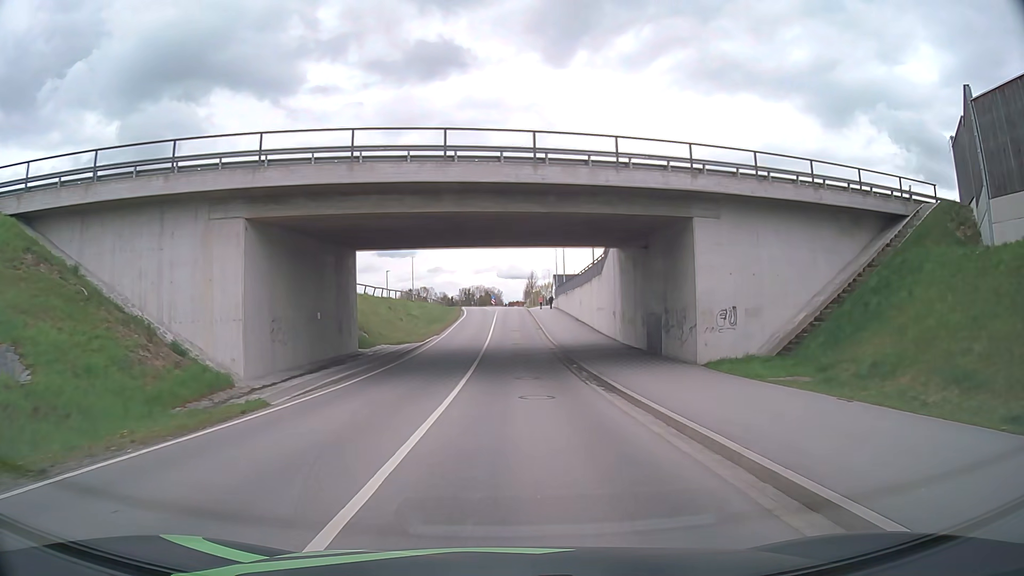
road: unclassified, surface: asphalt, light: Day
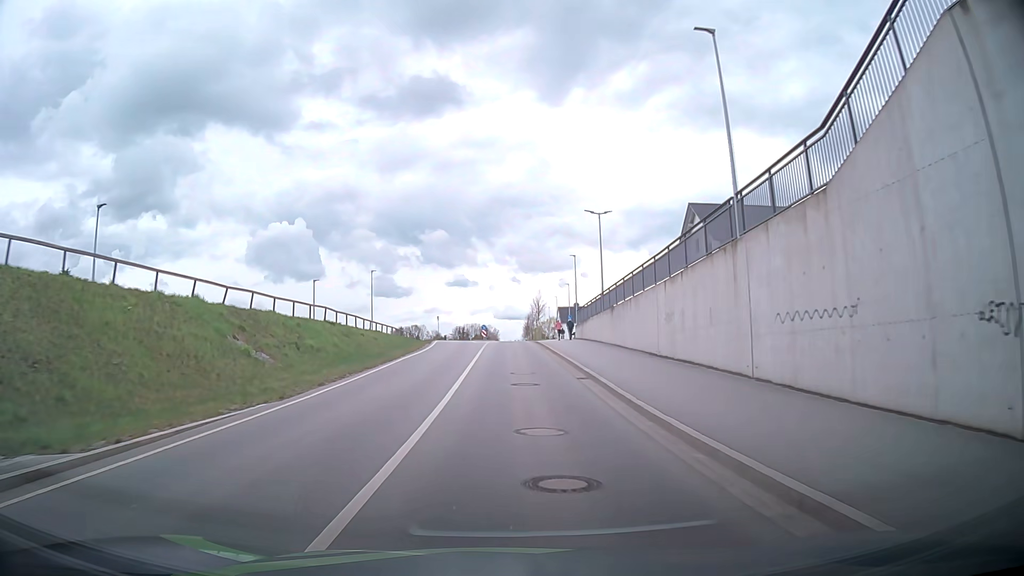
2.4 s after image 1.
(+0.5, +31.0) m; +2°
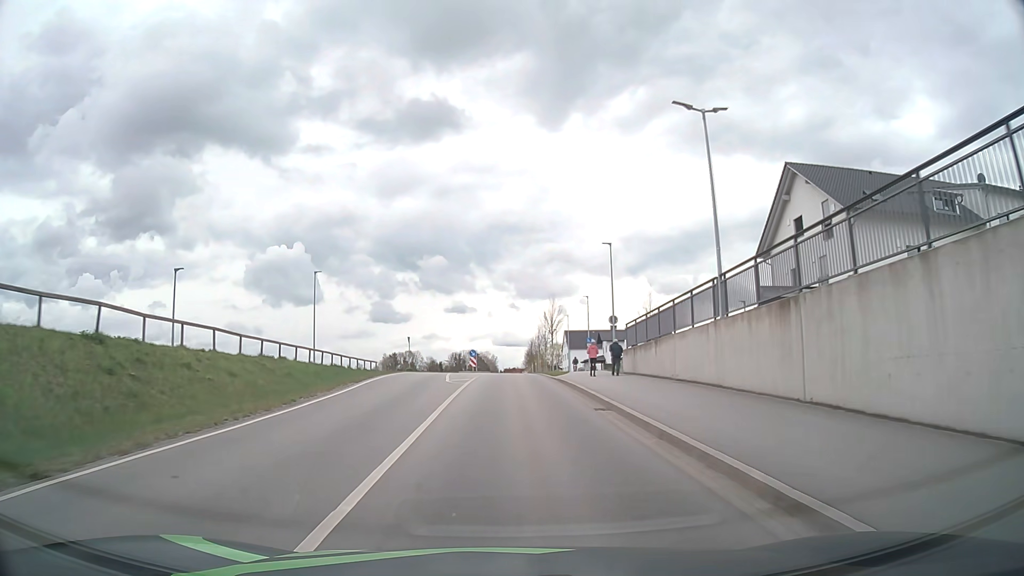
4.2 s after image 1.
(-0.5, +23.3) m; -2°
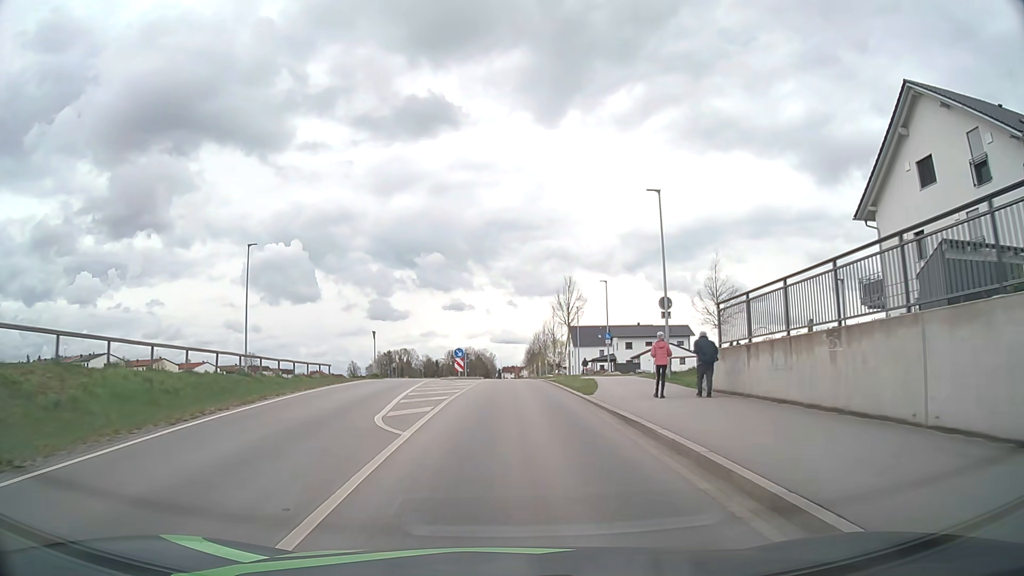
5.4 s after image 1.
(+0.1, +14.4) m; 0°
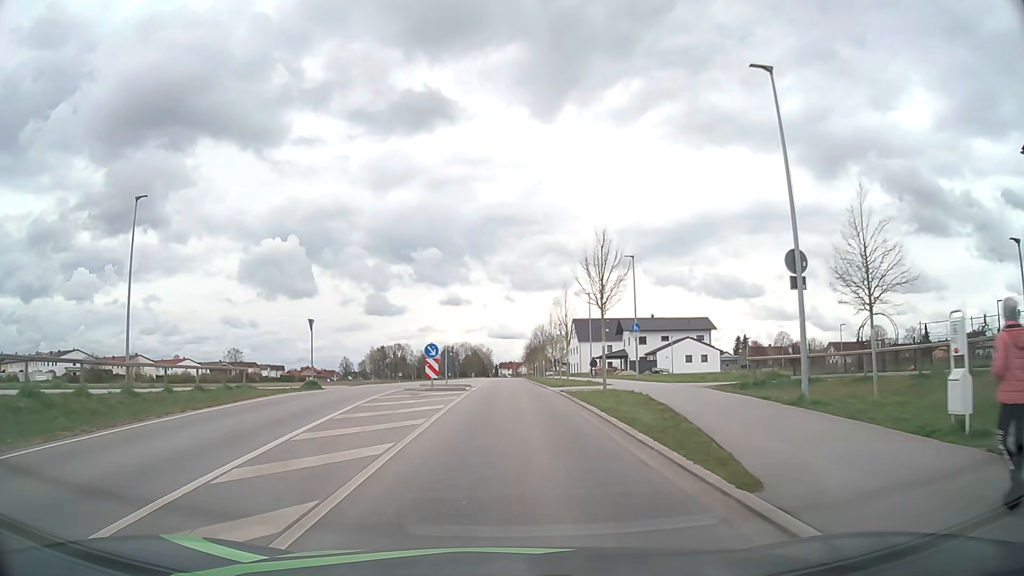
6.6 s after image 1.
(0.0, +13.5) m; 0°
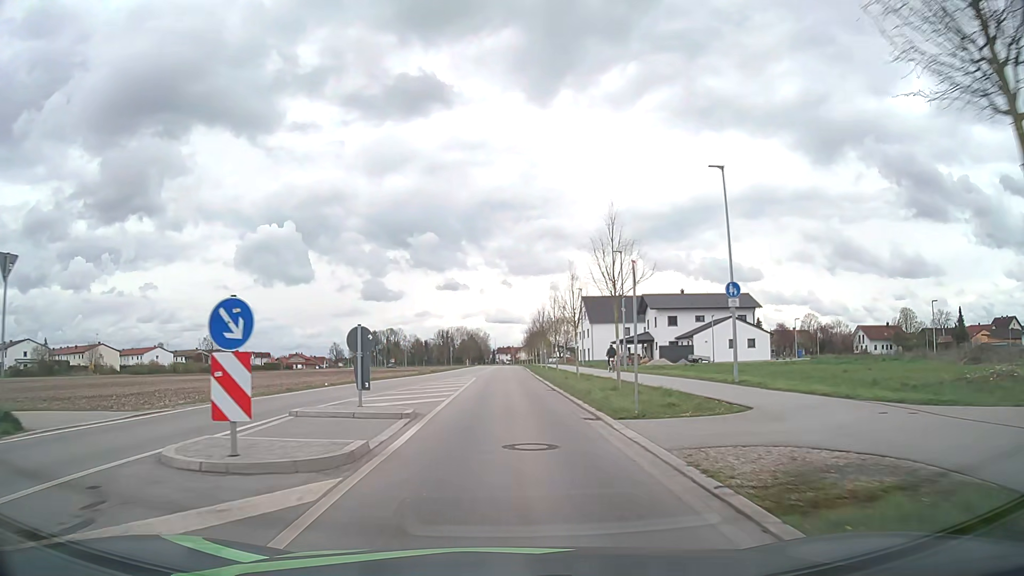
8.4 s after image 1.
(+0.1, +19.7) m; +1°
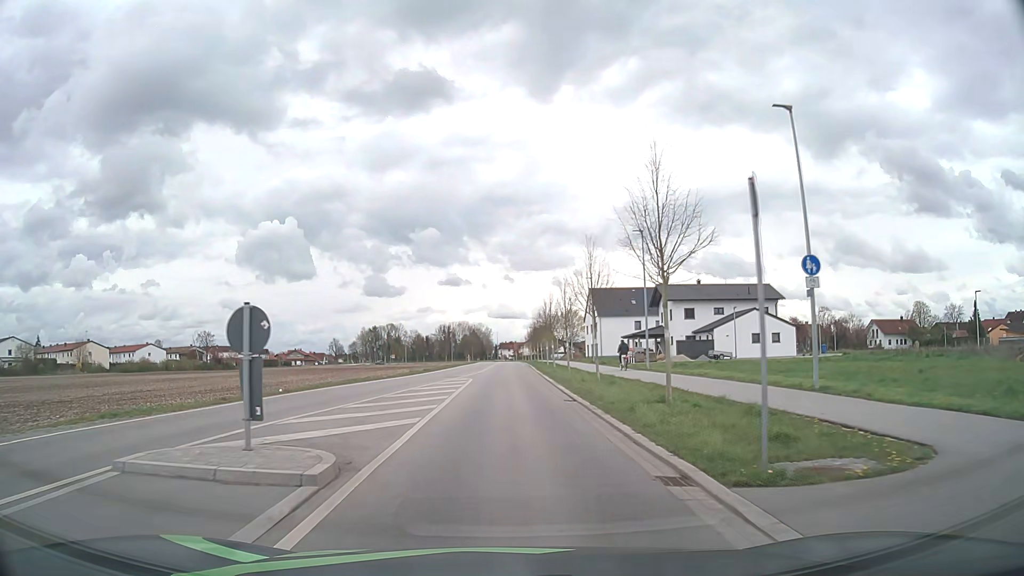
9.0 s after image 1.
(0.0, +6.6) m; 0°
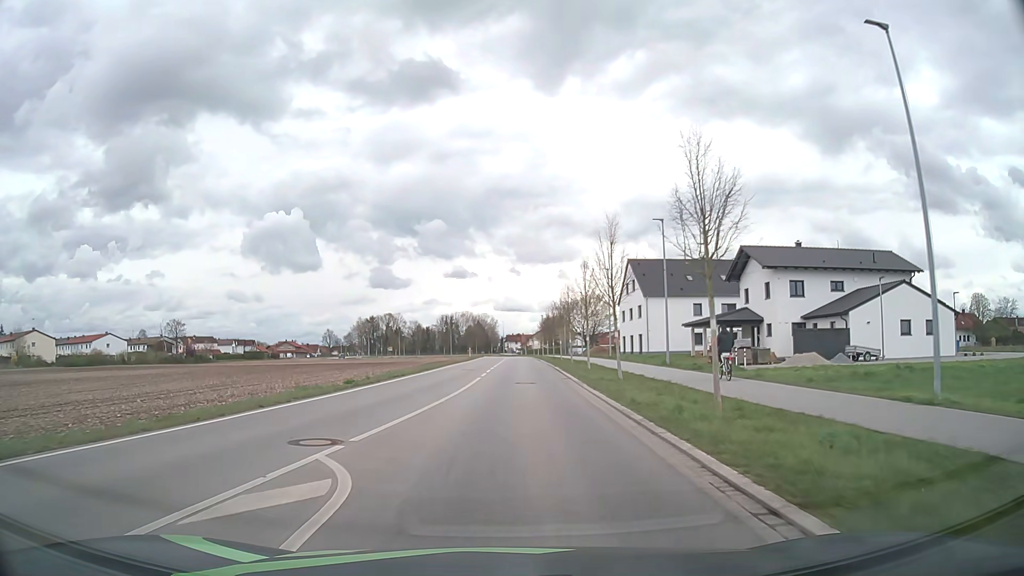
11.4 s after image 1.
(-0.4, +27.2) m; -1°
(0, +10) (0, +20) (0, +30) (+1, +40) (+1, +50) (+1, +60) (+1, +70) (+1, +80) (+1, +90) (+1, +100) m
